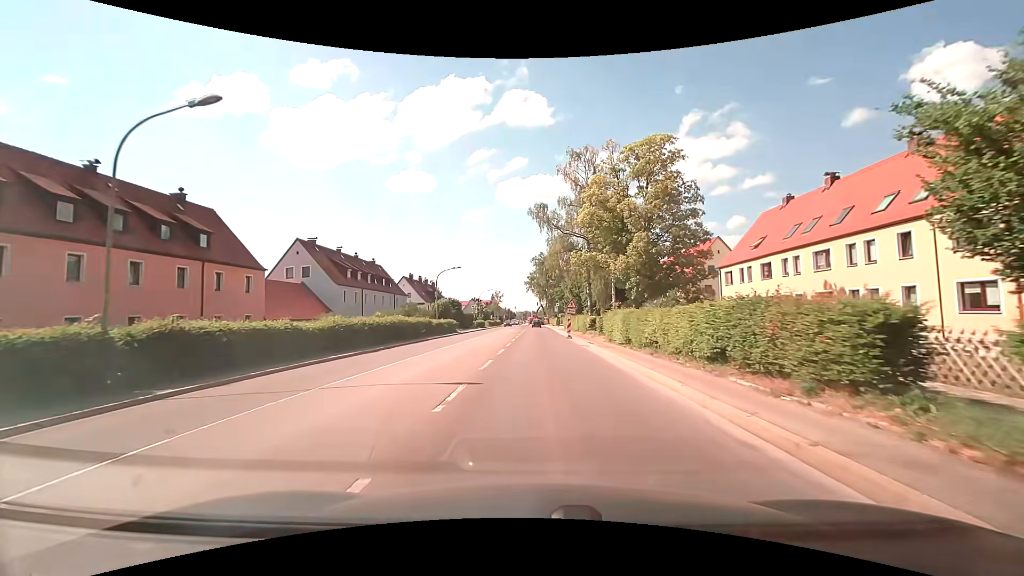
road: secondary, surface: asphalt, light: Day
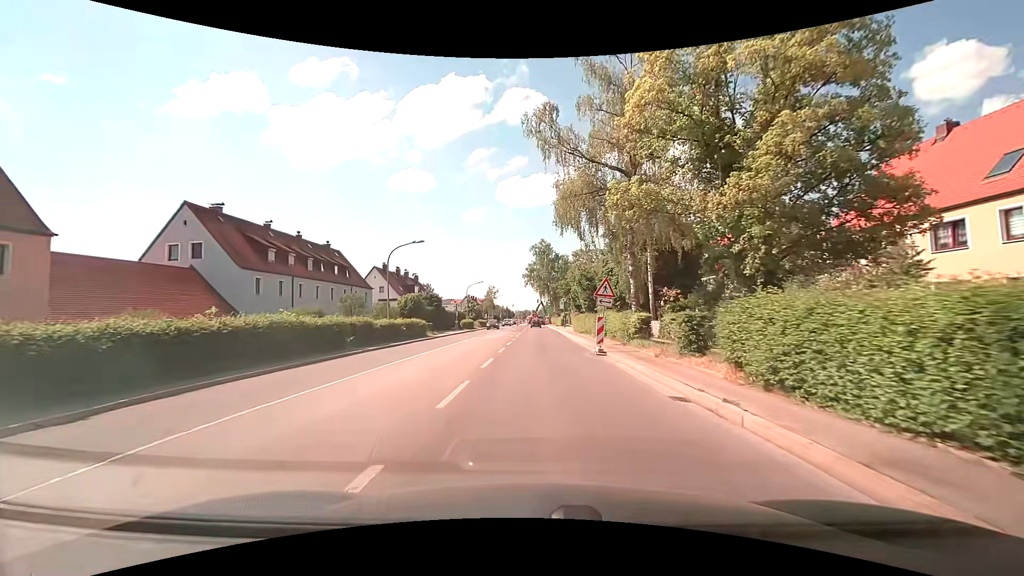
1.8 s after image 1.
(-0.2, +17.6) m; -1°
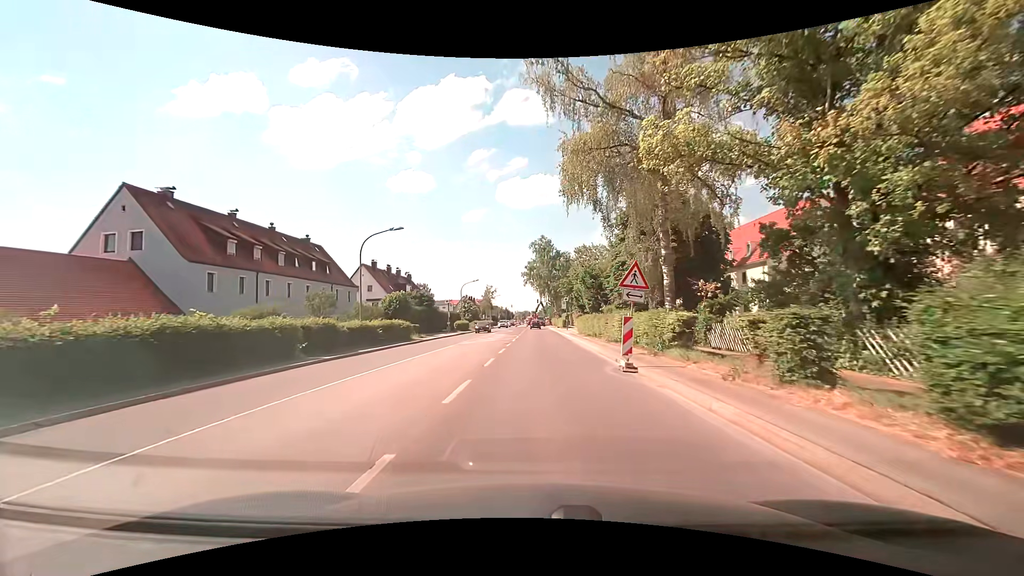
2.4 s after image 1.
(0.0, +5.6) m; 0°
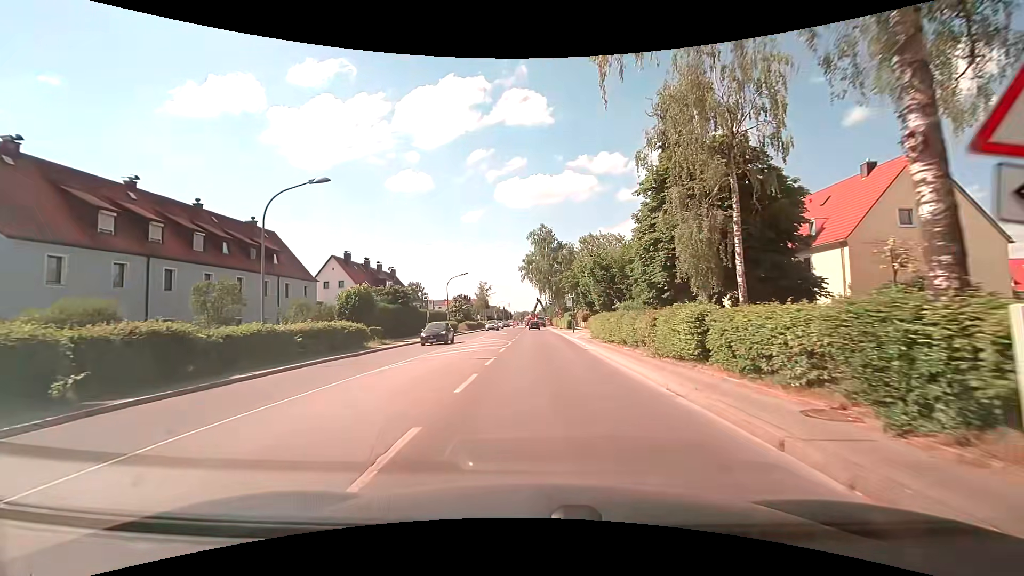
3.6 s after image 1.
(0.0, +10.8) m; 0°
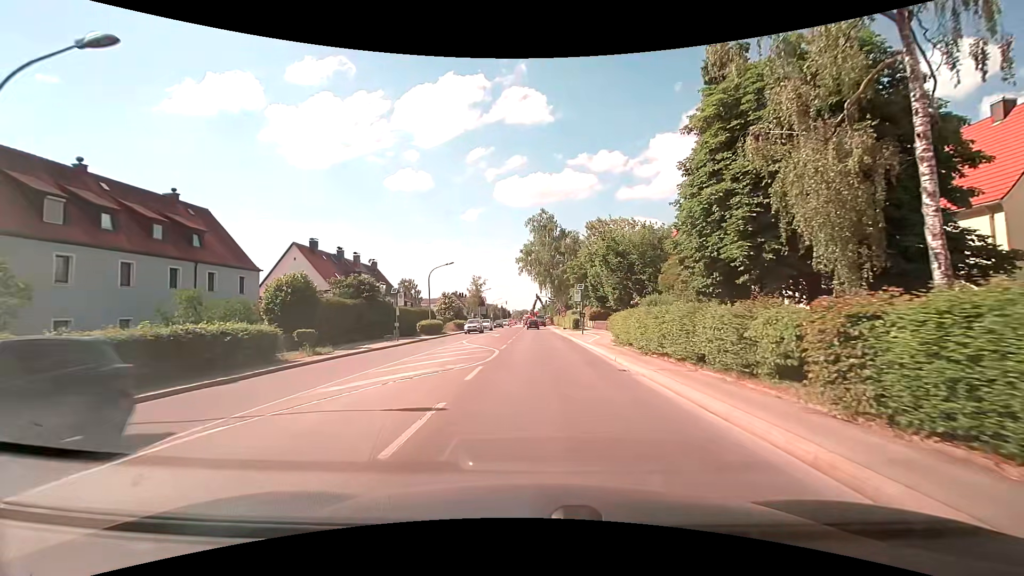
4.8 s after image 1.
(0.0, +10.1) m; 0°
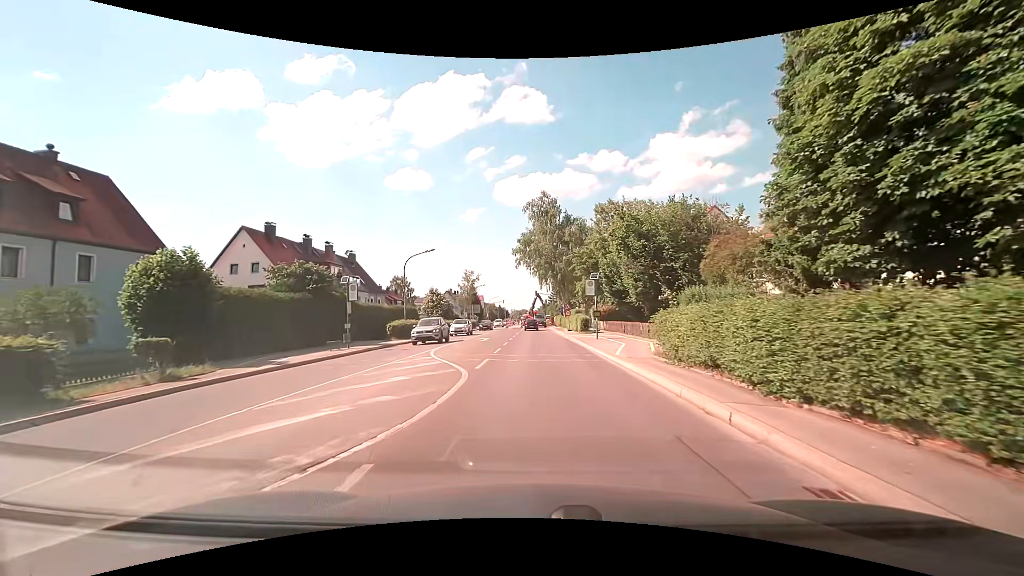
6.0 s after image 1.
(-0.1, +9.4) m; -1°
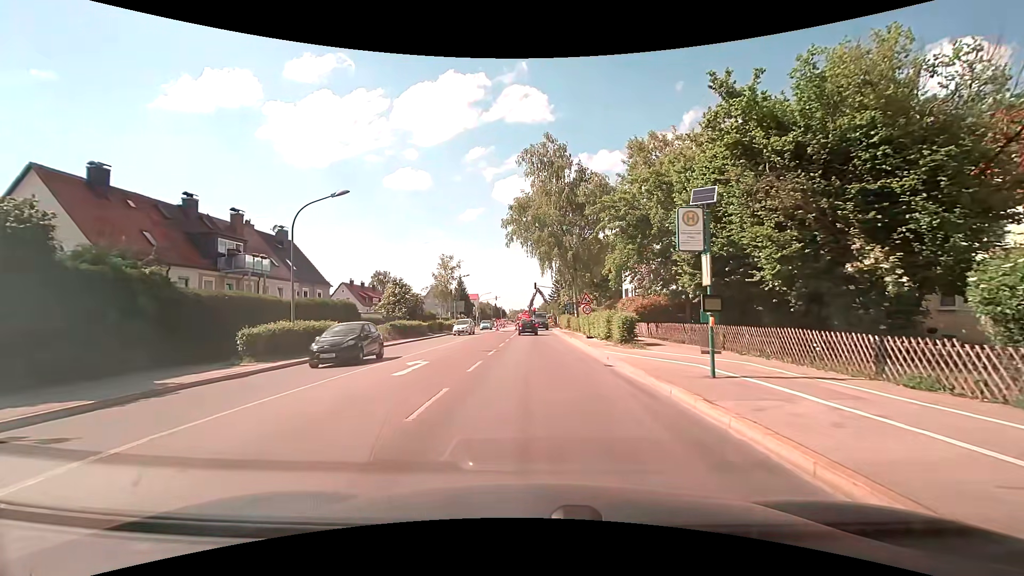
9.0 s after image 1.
(+0.1, +18.8) m; +1°
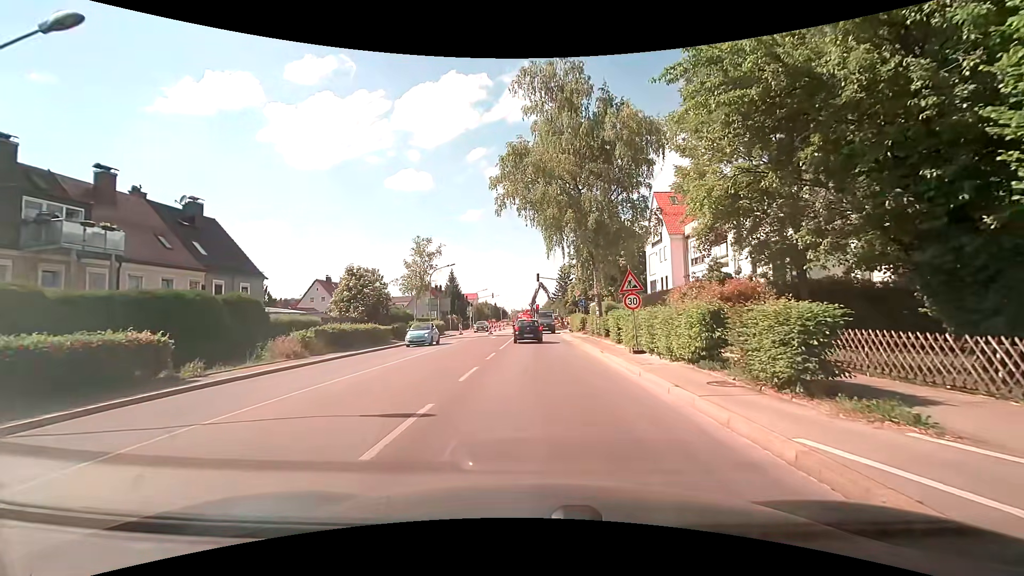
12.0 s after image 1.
(0.0, +13.5) m; +1°
(0, +10) (-1, +20) (-1, +30) (-4, +40) (-7, +49) (-9, +59) (-9, +69) (-9, +79) (-8, +89) (-5, +98) m
